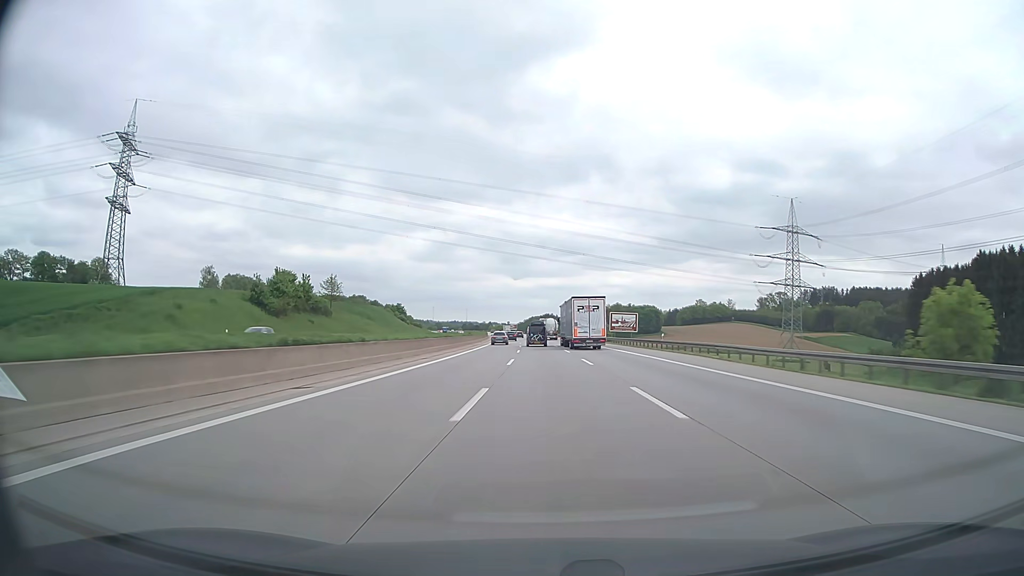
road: motorway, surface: asphalt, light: Day
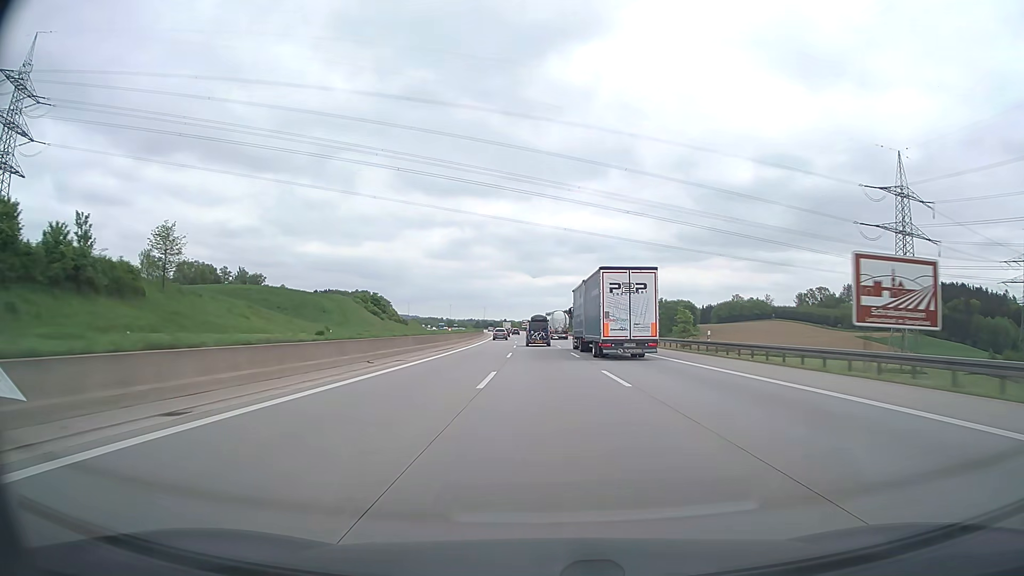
(-1.0, +66.4) m; -2°
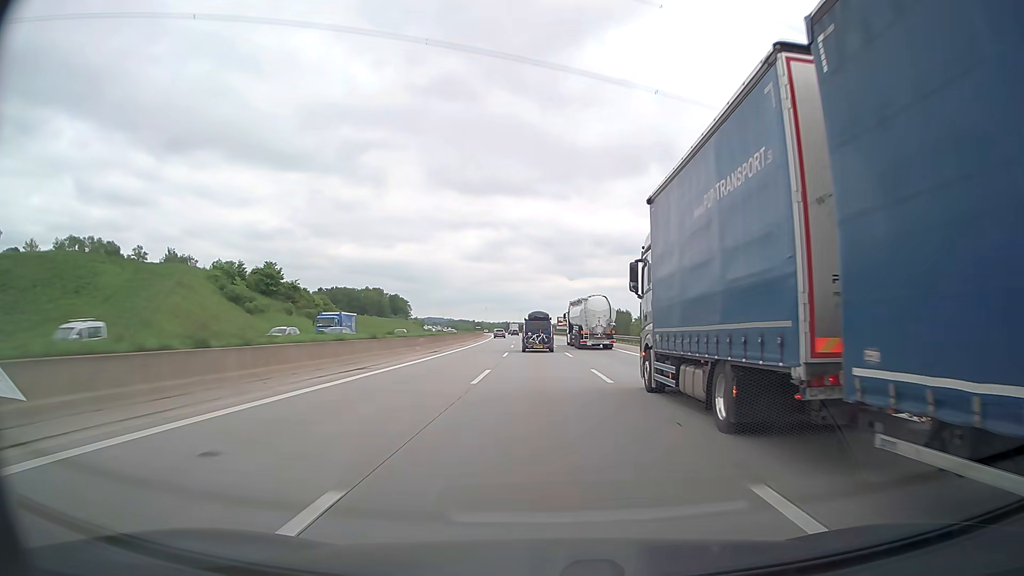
(-2.8, +105.6) m; -3°
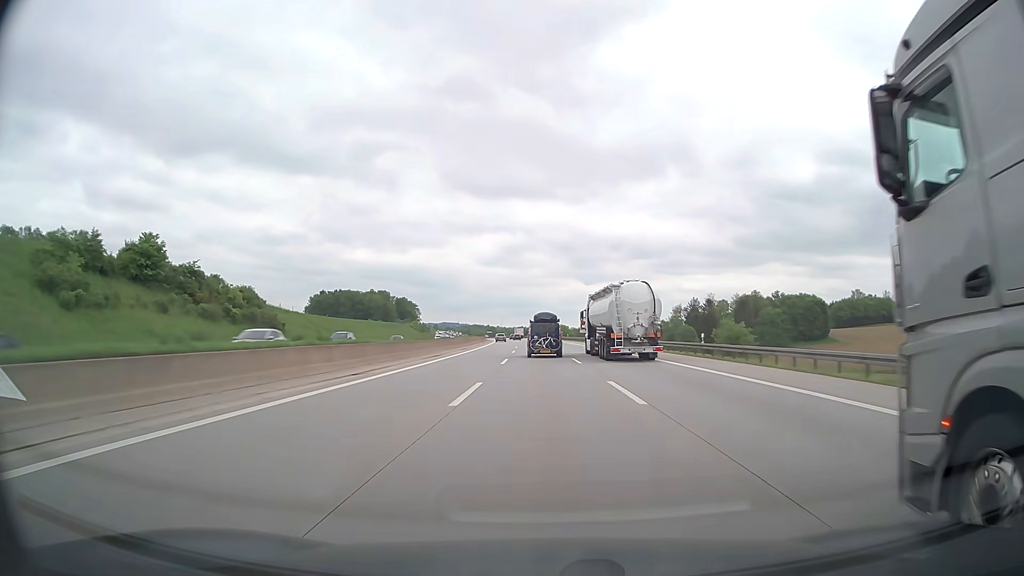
(-0.5, +41.1) m; -1°
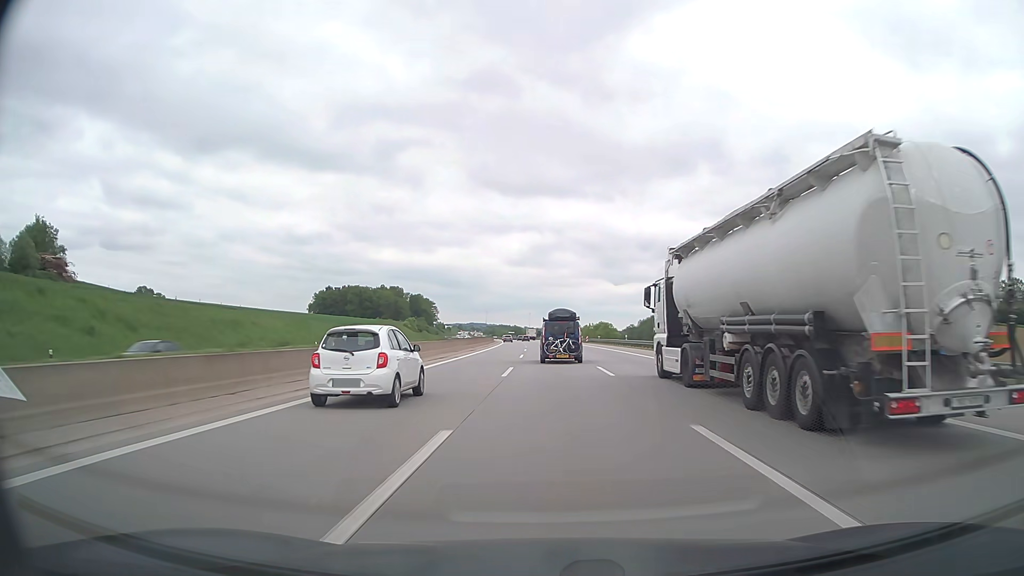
(-1.3, +62.8) m; -2°
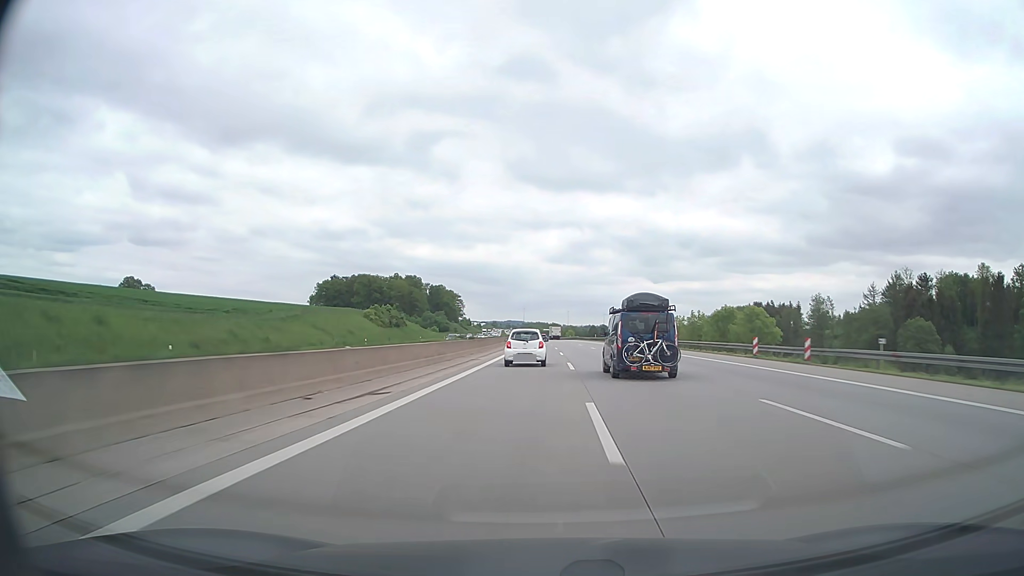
(-3.2, +86.4) m; -4°
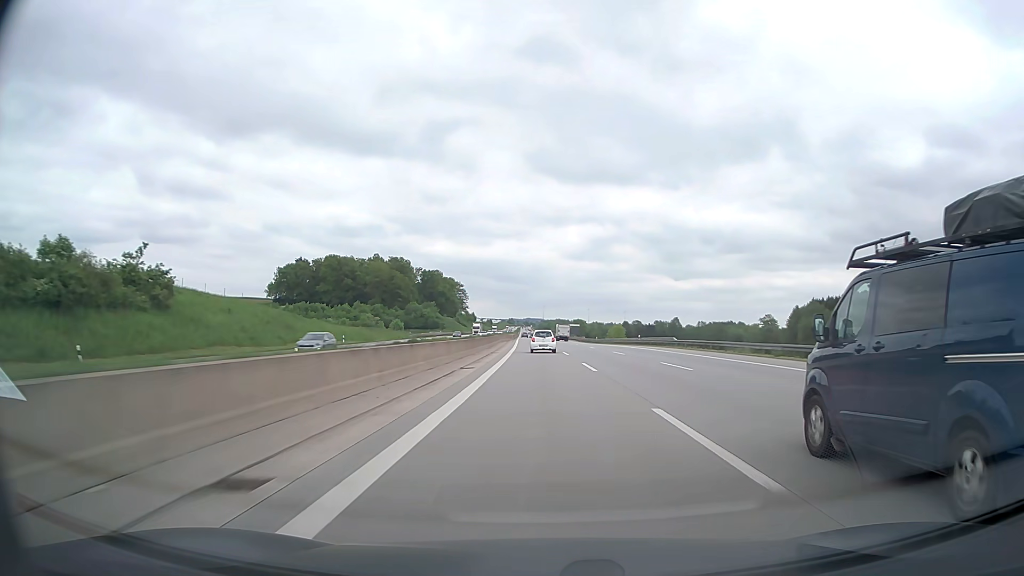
(-1.6, +109.8) m; -2°
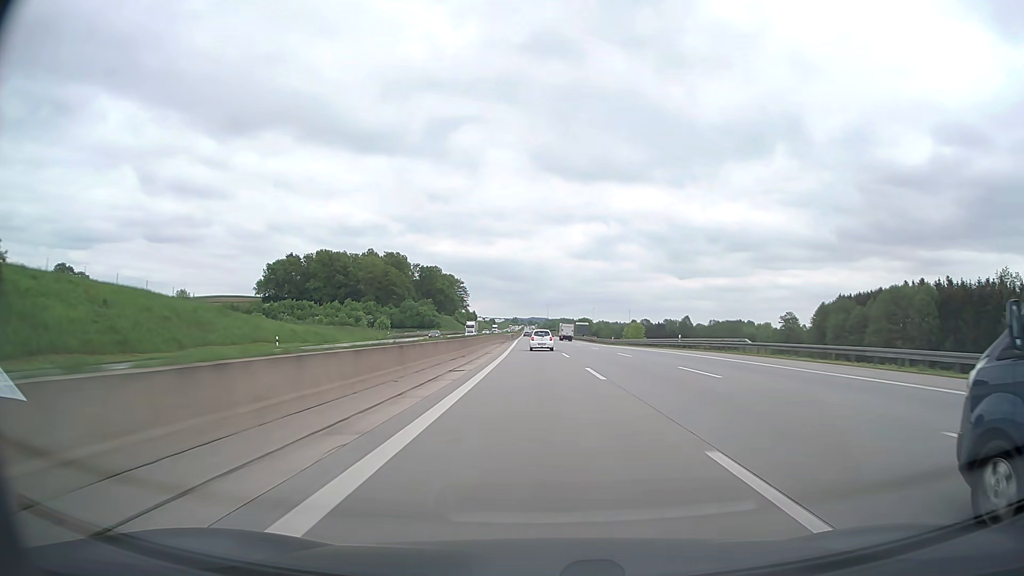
(-0.1, +22.1) m; 0°
(0, +10) (0, +20) (0, +30) (0, +40) (0, +50) (-1, +60) (-1, +70) (-1, +80) (-1, +90) (-2, +100) m
